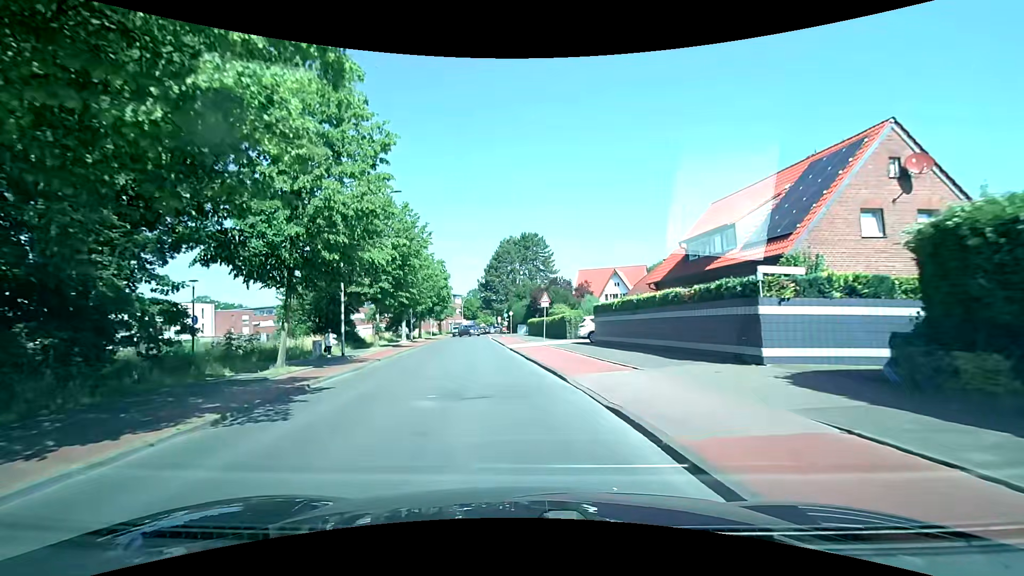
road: tertiary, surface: asphalt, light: Day
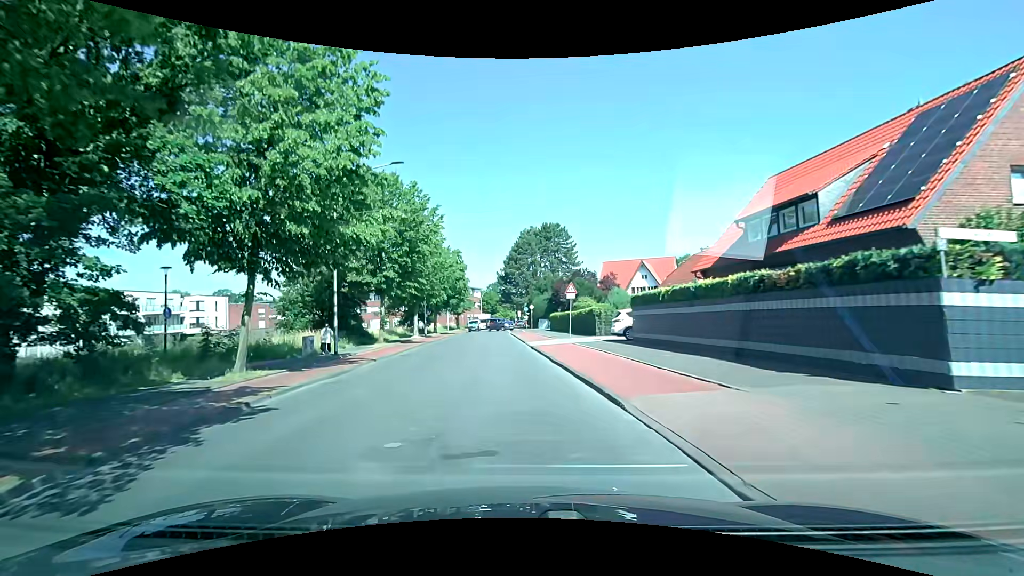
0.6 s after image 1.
(-0.1, +4.5) m; -2°
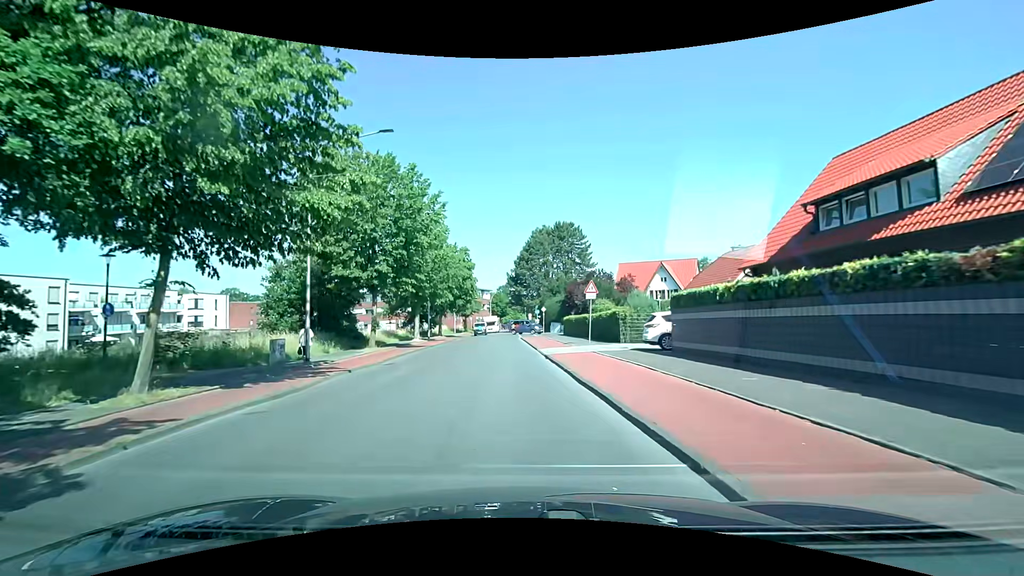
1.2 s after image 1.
(-0.1, +4.5) m; -2°
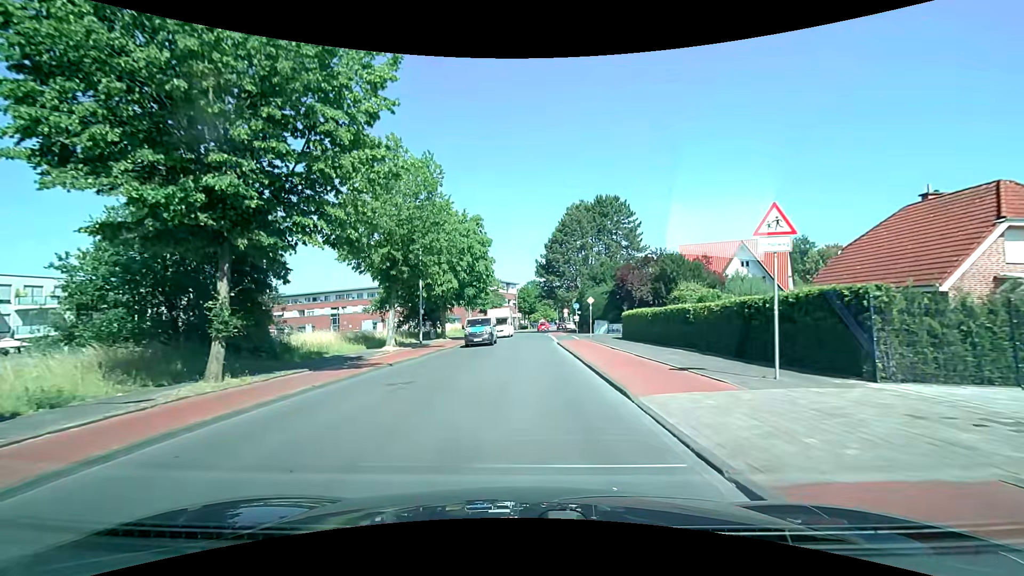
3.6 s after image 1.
(-0.5, +18.1) m; -3°
